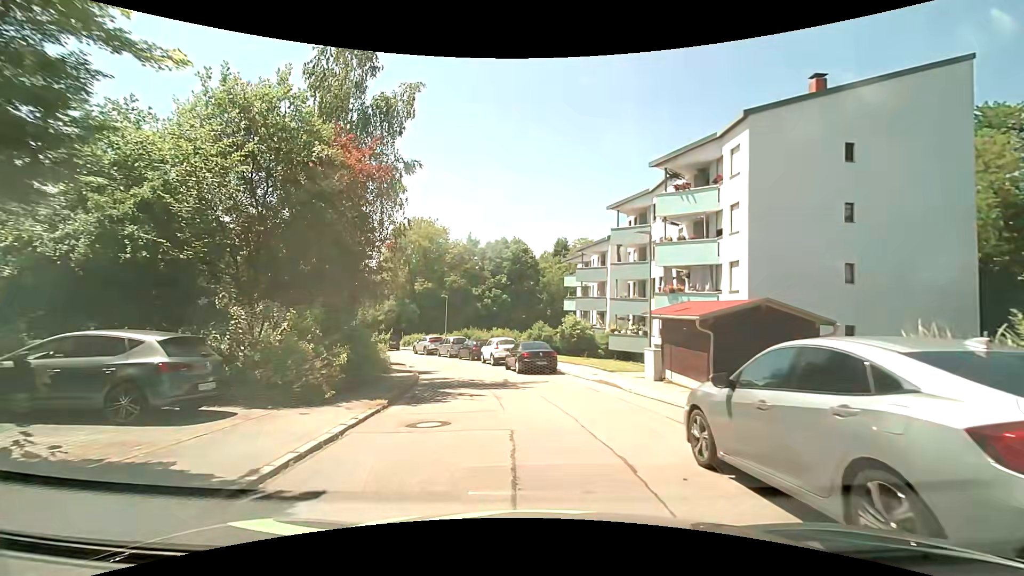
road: residential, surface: asphalt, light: Day
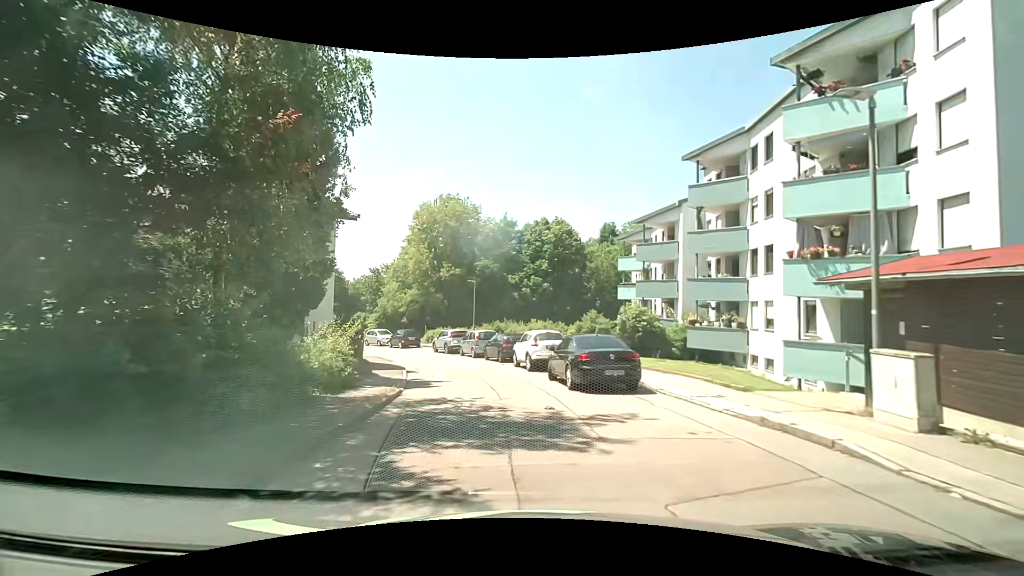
(-0.3, +9.4) m; -4°
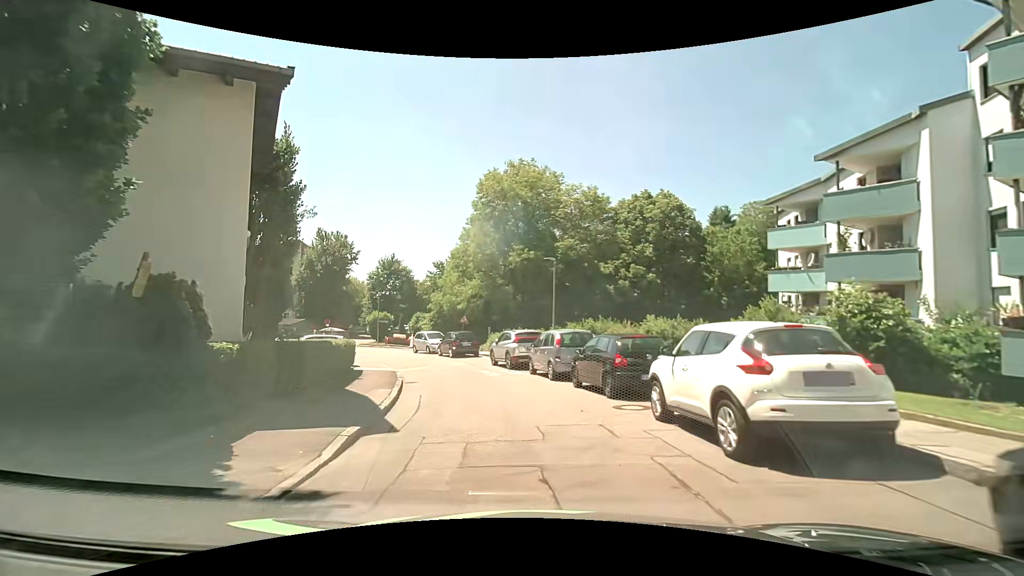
(-1.1, +13.4) m; -11°
(0, +10) (-2, +20) (-5, +29) (-10, +38) (-14, +47) (-21, +55) (-29, +61) (-38, +65) (-47, +68) (-57, +70) m
